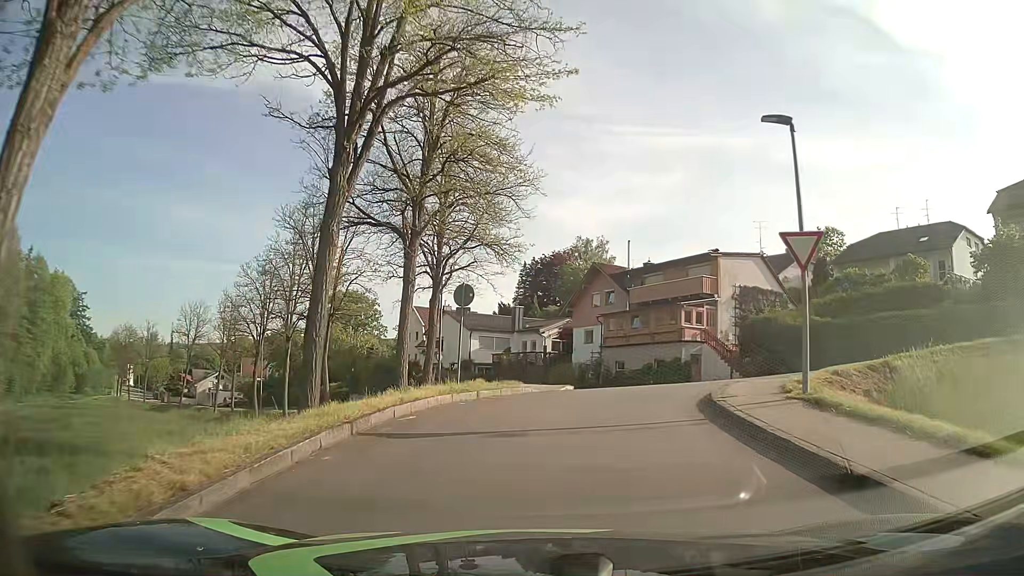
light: Day
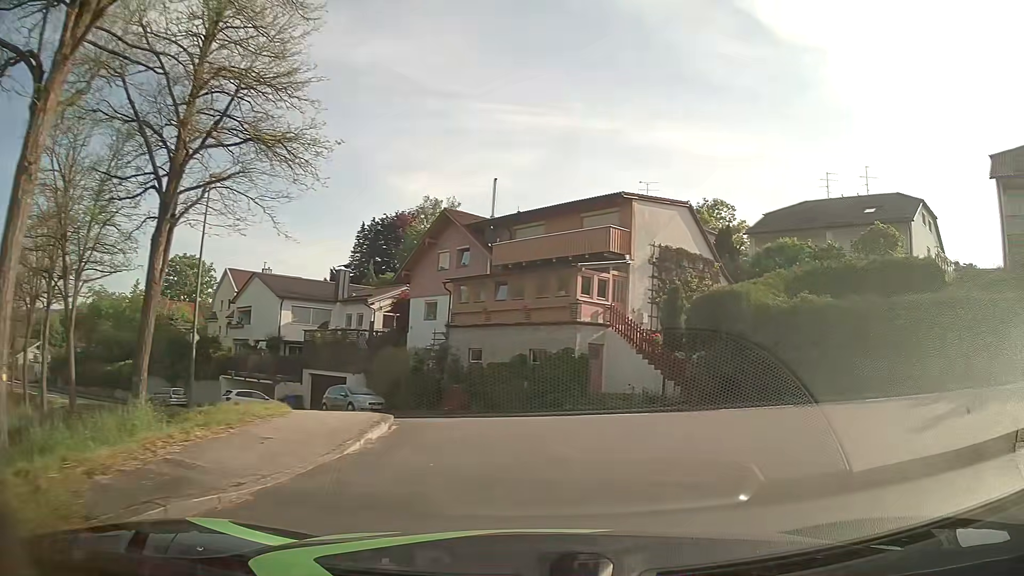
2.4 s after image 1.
(+0.7, +13.9) m; +13°
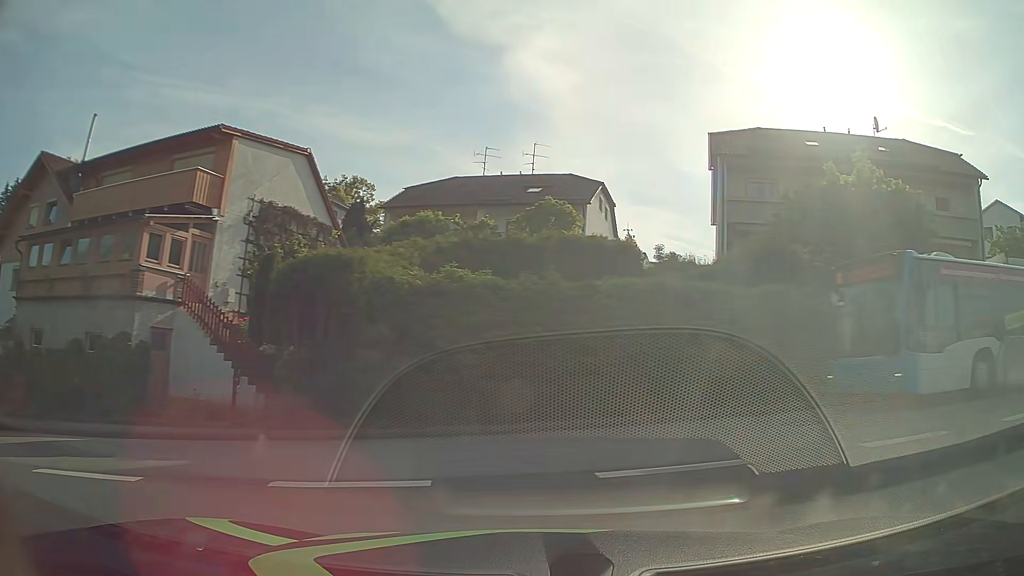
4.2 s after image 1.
(+1.6, +6.9) m; +31°
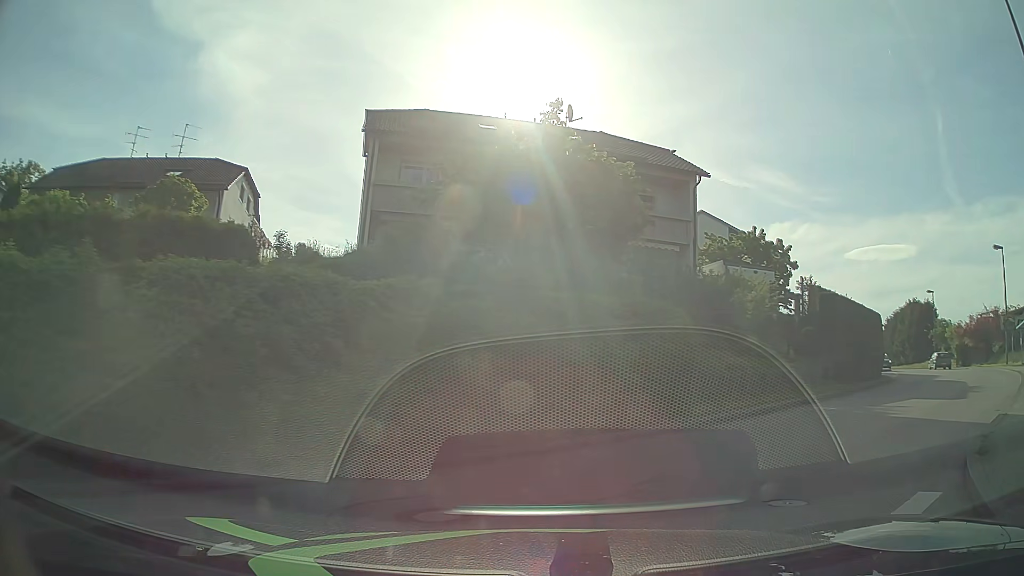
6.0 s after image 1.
(+1.3, +5.1) m; +28°
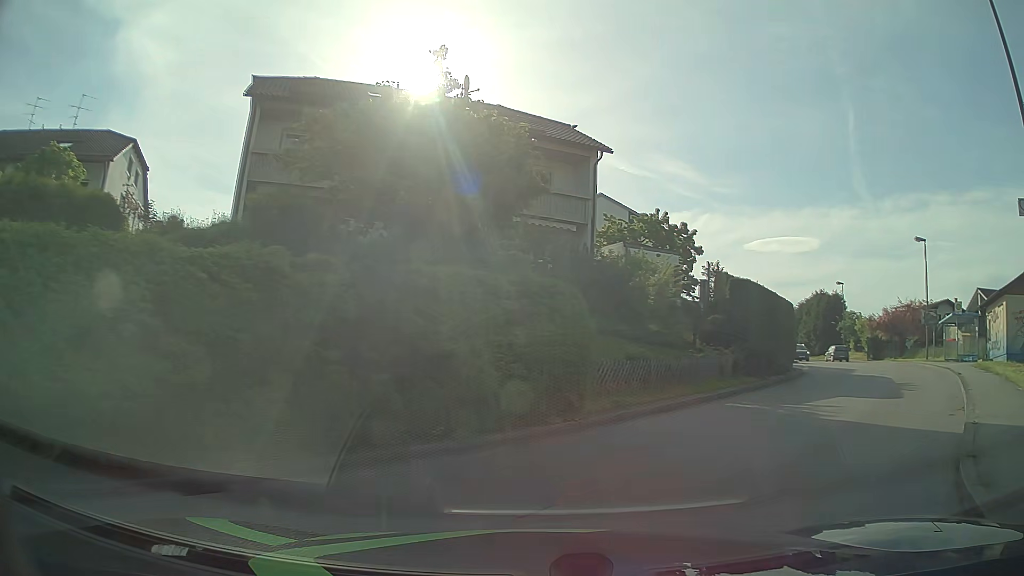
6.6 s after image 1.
(+0.2, +2.0) m; +7°
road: unclassified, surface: asphalt
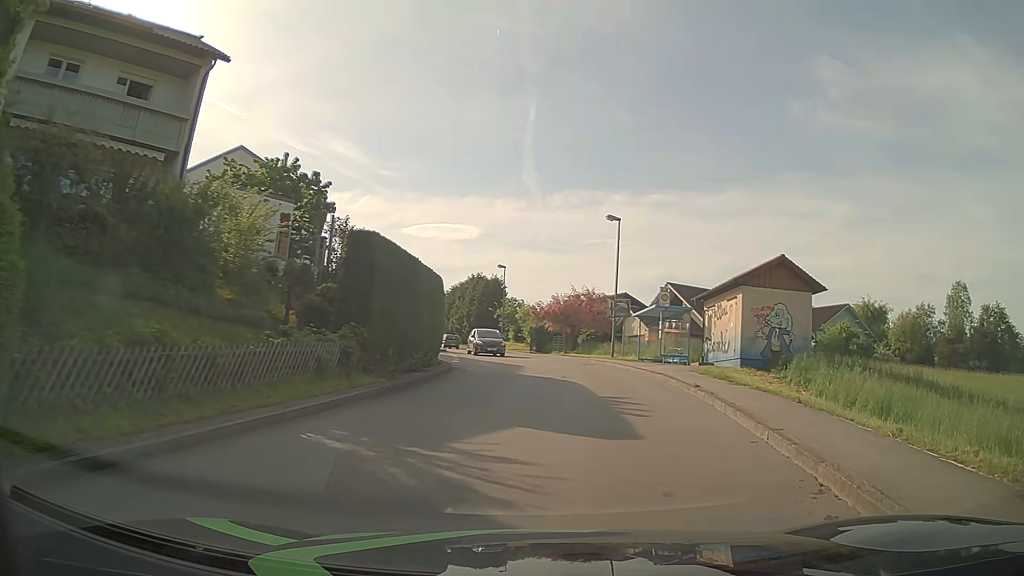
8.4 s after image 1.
(+2.3, +7.1) m; +32°
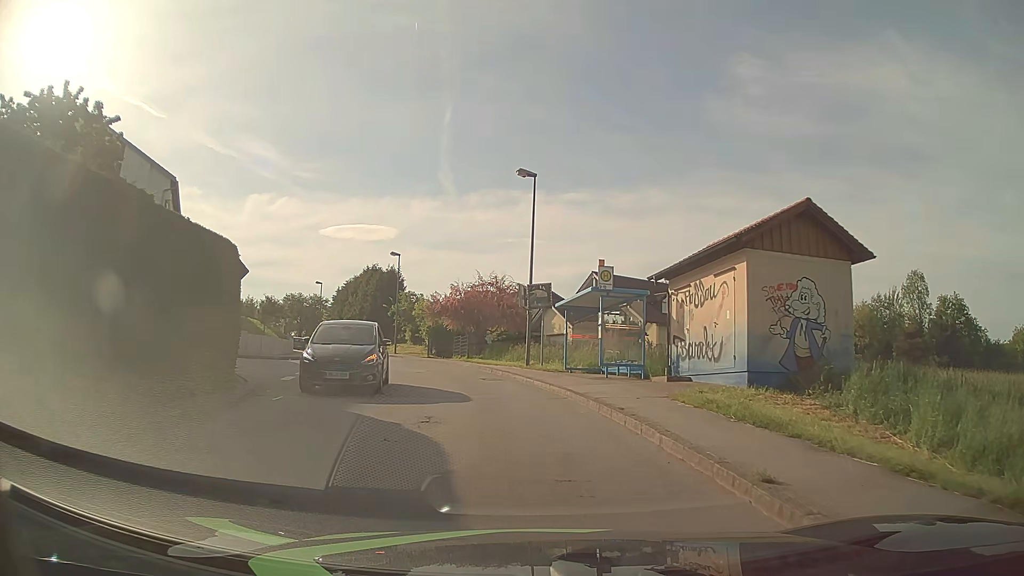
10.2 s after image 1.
(+1.2, +10.7) m; +7°
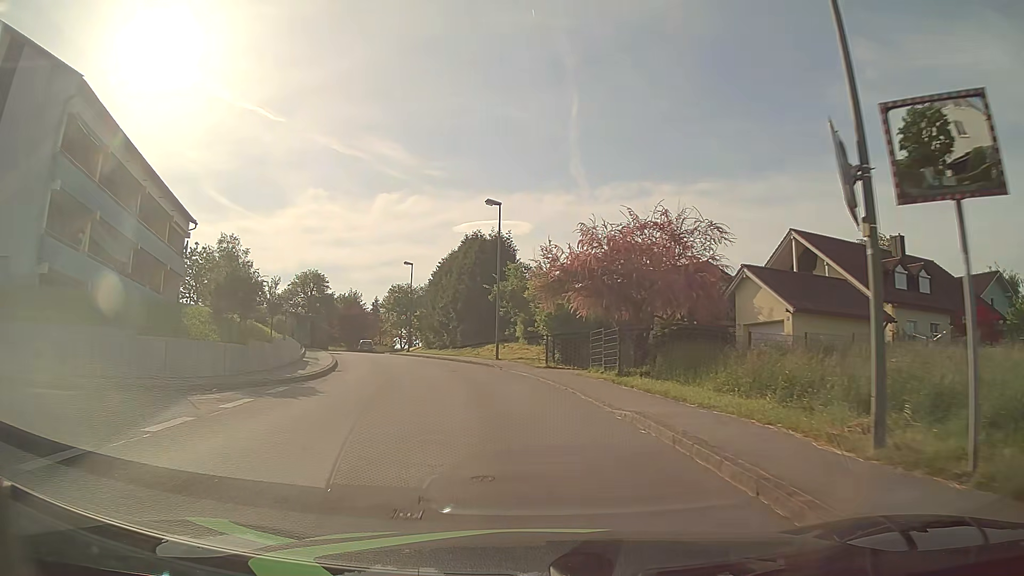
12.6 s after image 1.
(-1.8, +20.1) m; -11°
(0, +10) (-2, +20) (-4, +30) (-8, +39) (-11, +48) (-14, +58) (-17, +68) (-19, +77) (-20, +87) (-18, +97) m
